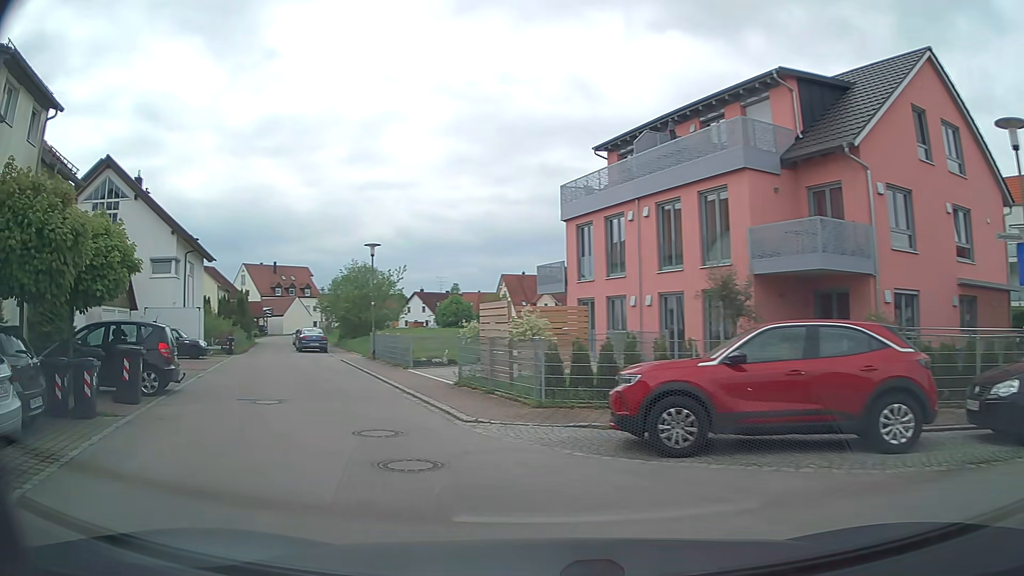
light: Day
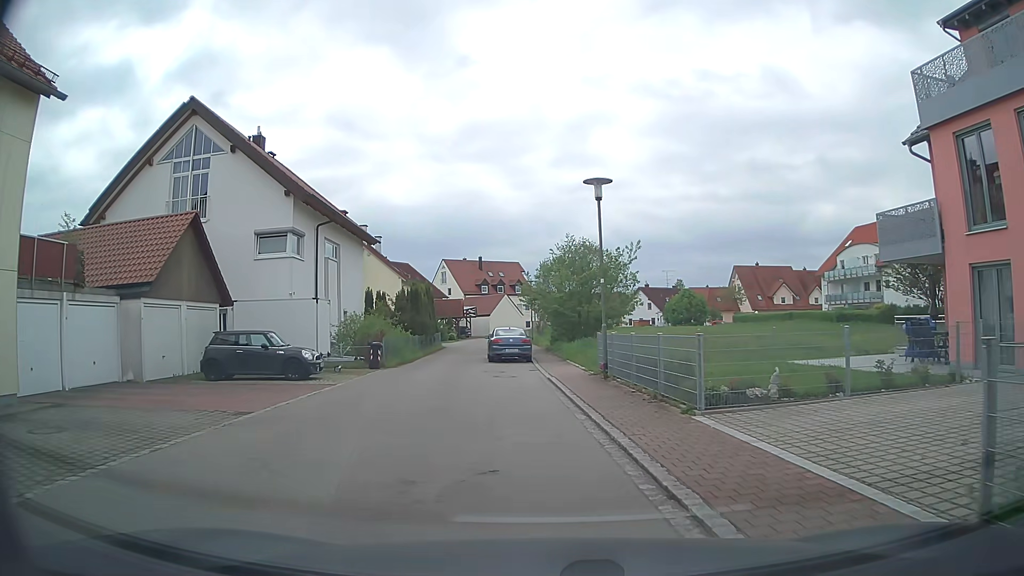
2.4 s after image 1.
(-3.1, +12.5) m; -19°
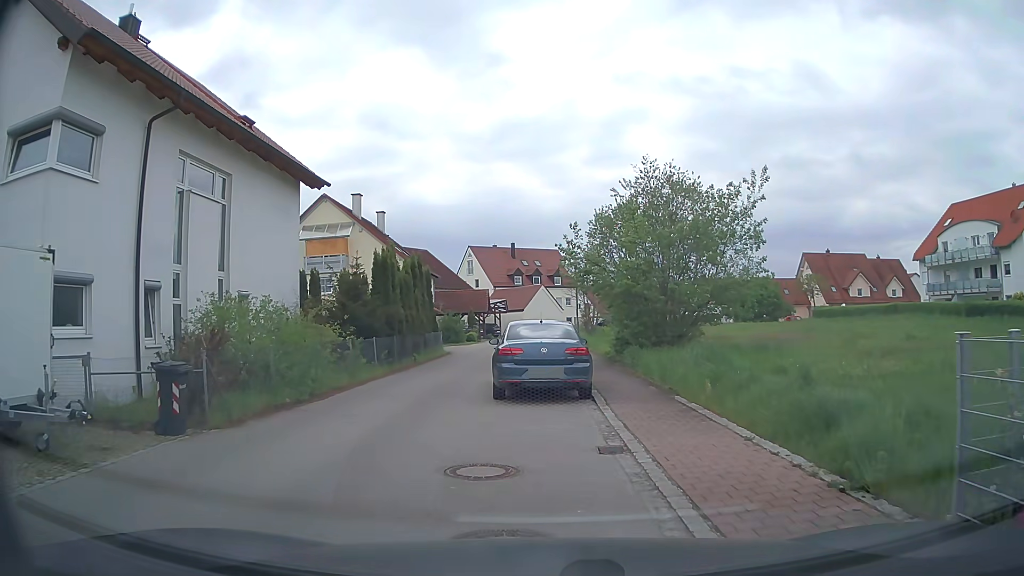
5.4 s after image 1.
(-0.8, +15.8) m; -3°
